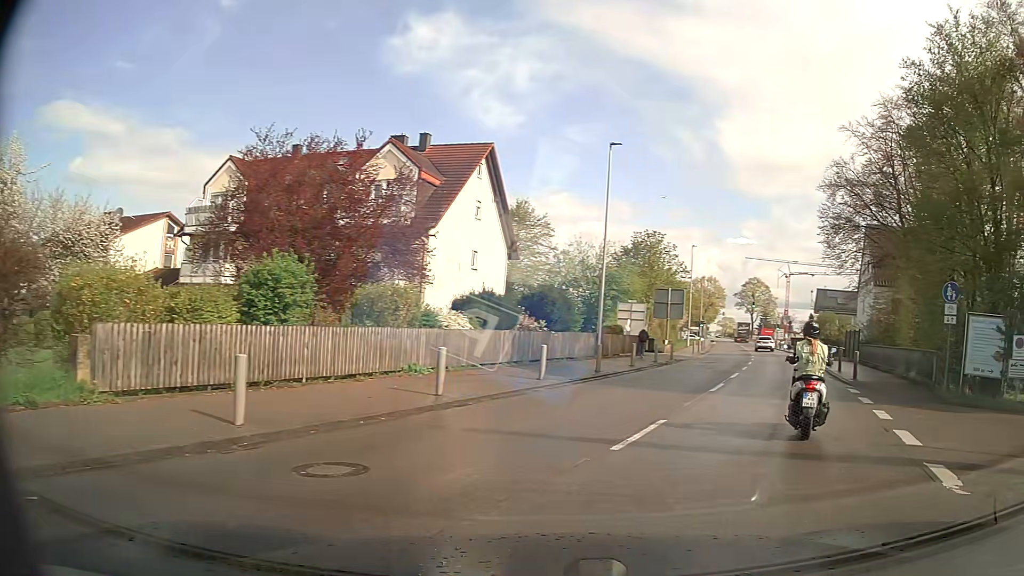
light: Day
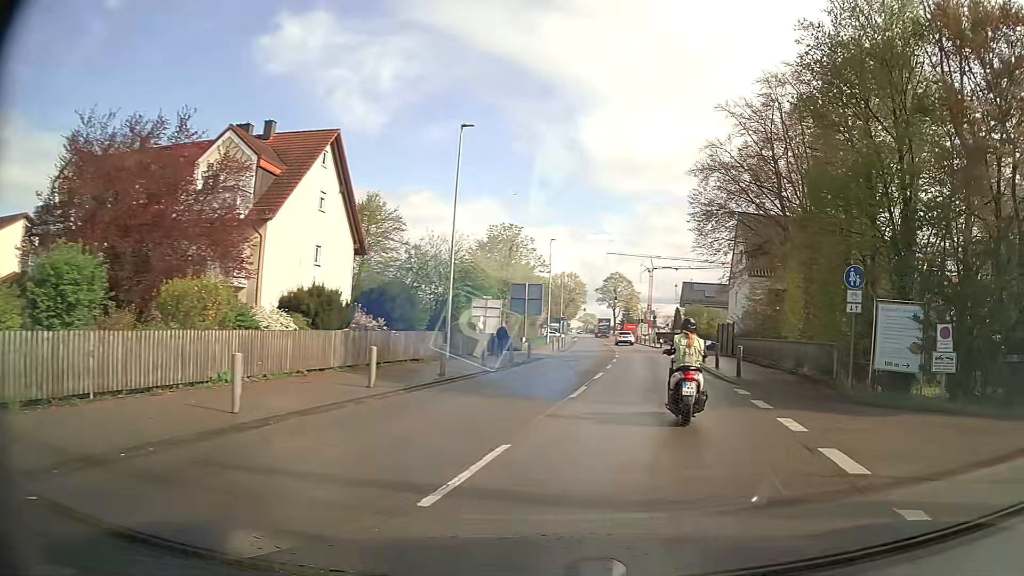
(+0.4, +2.7) m; +12°
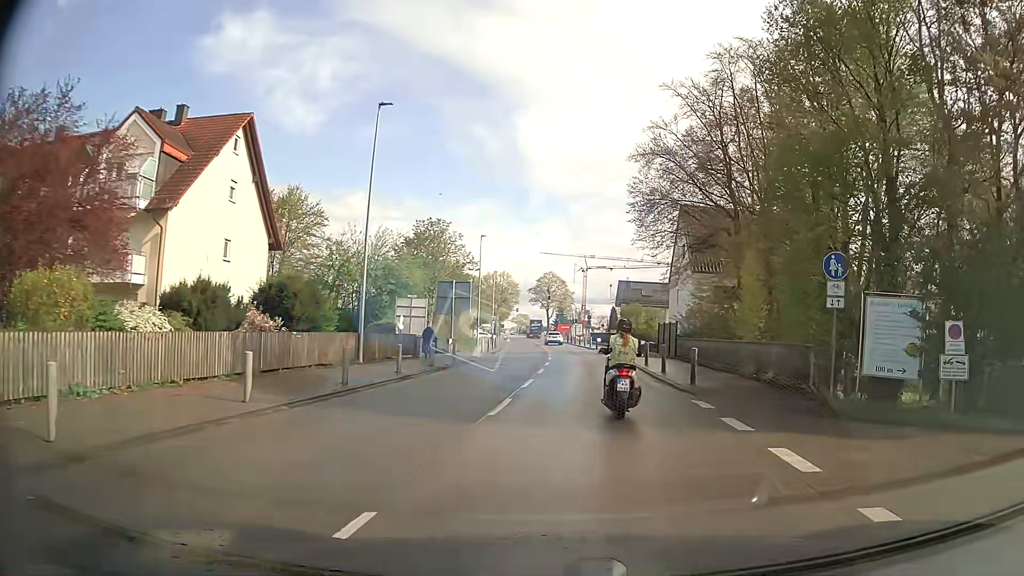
(+0.2, +3.1) m; +7°
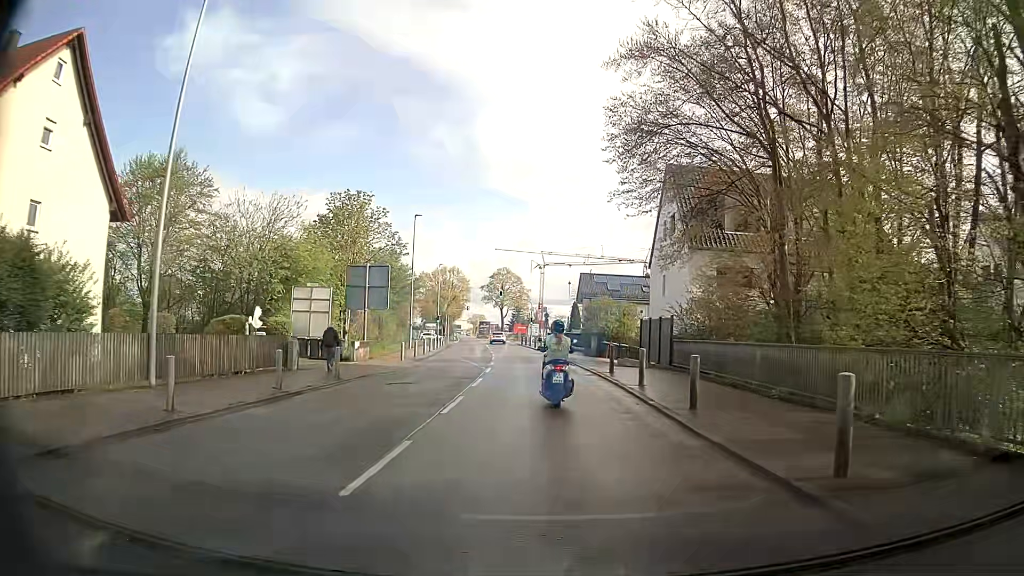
(+0.7, +11.8) m; +4°
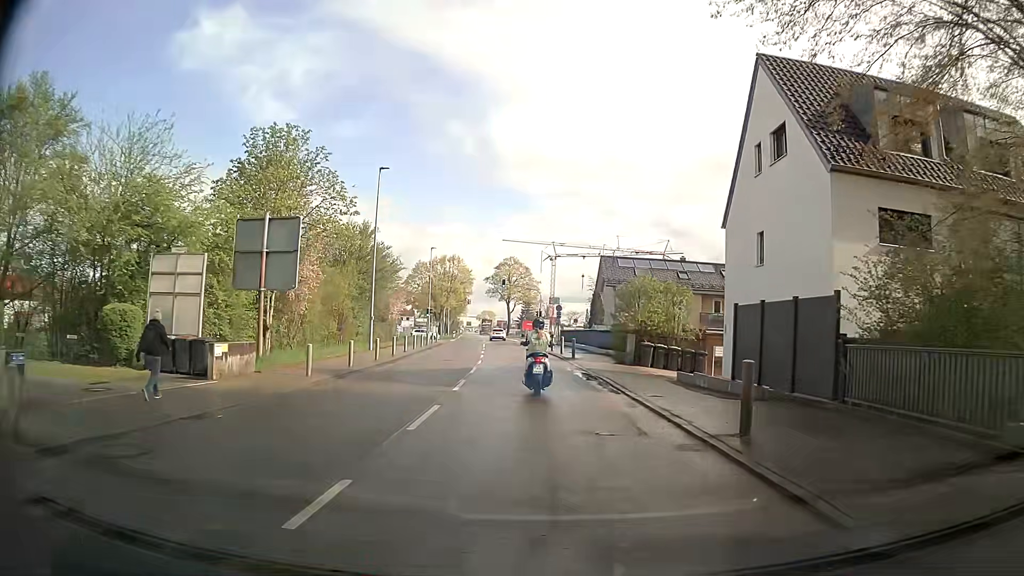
(-0.2, +14.7) m; 0°
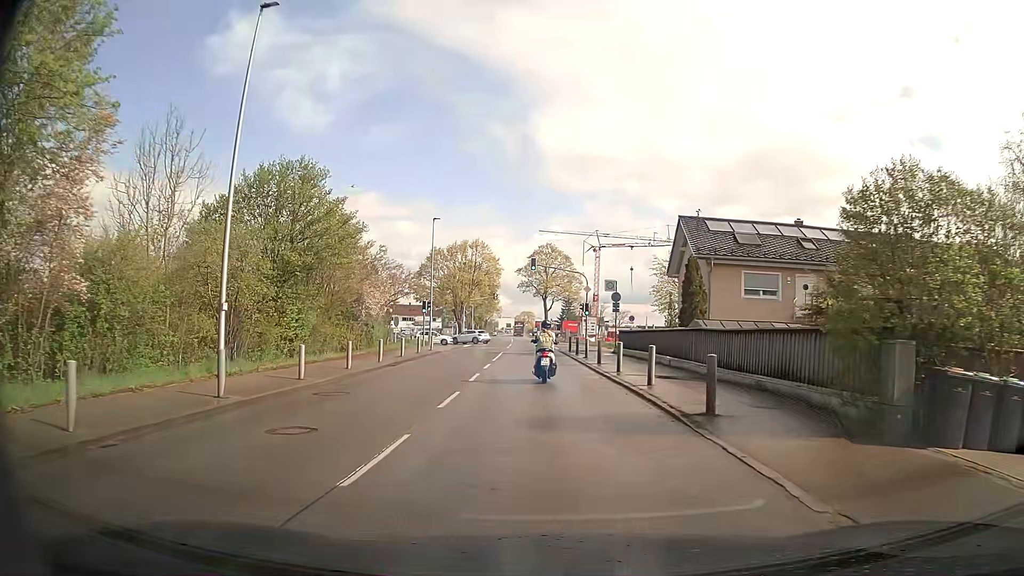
(-0.8, +21.6) m; -3°
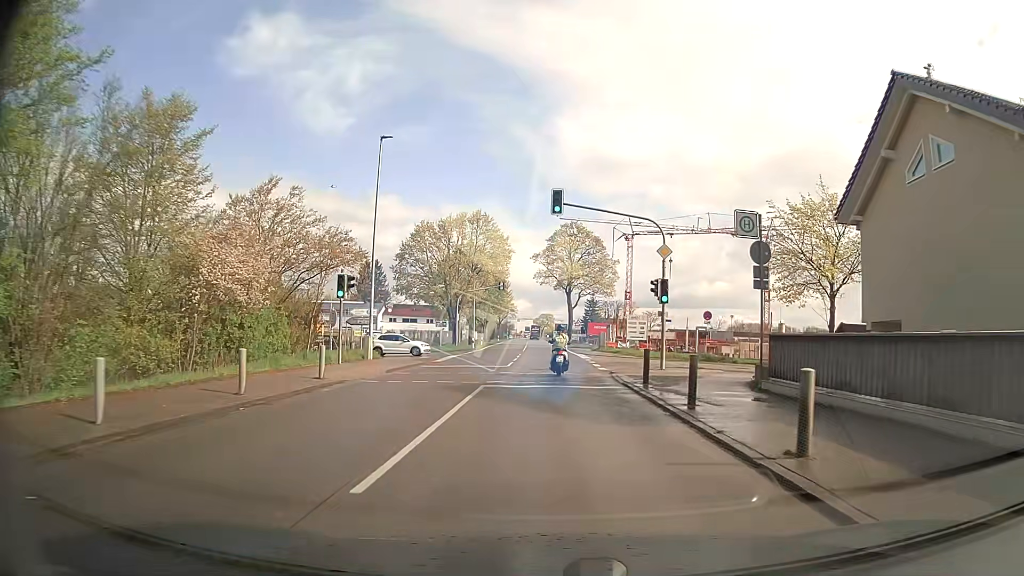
(-1.0, +24.7) m; -3°
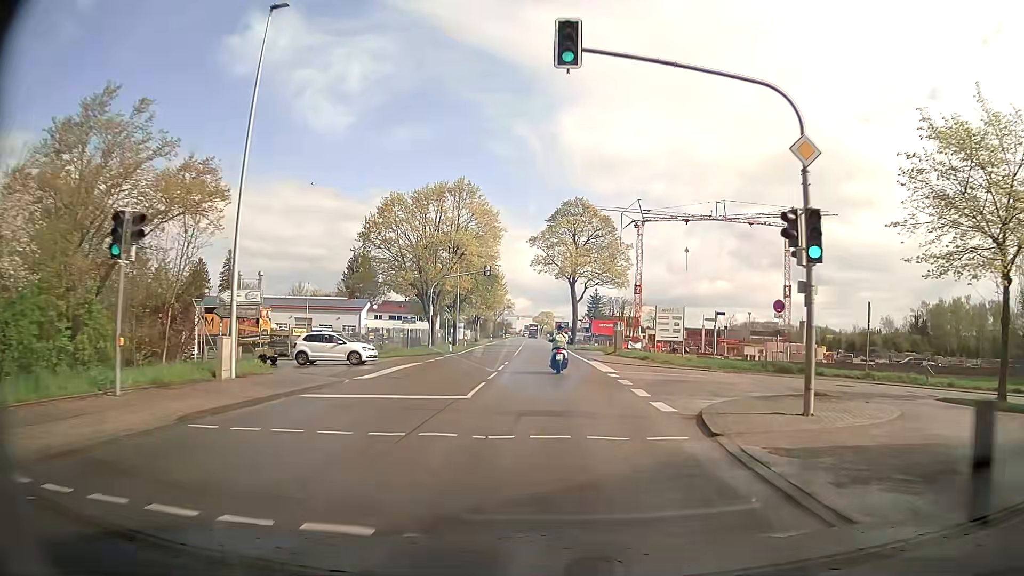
(0.0, +14.1) m; 0°
(0, +10) (0, +20) (0, +30) (0, +40) (-1, +50) (-1, +60) (-1, +70) (-1, +80) (-2, +90) (-2, +100) m
